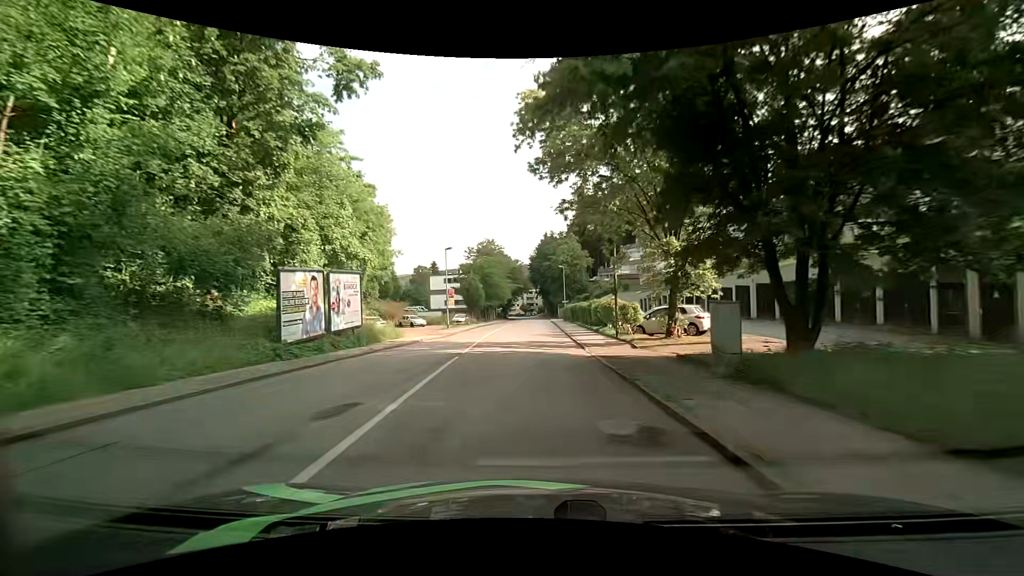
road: tertiary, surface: asphalt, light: Day
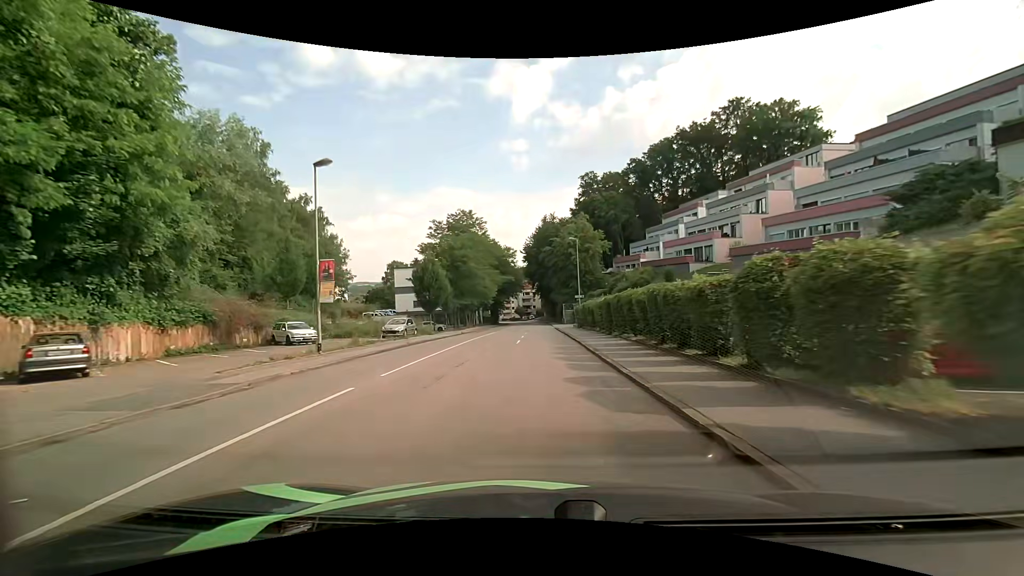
(-0.2, +29.3) m; -1°
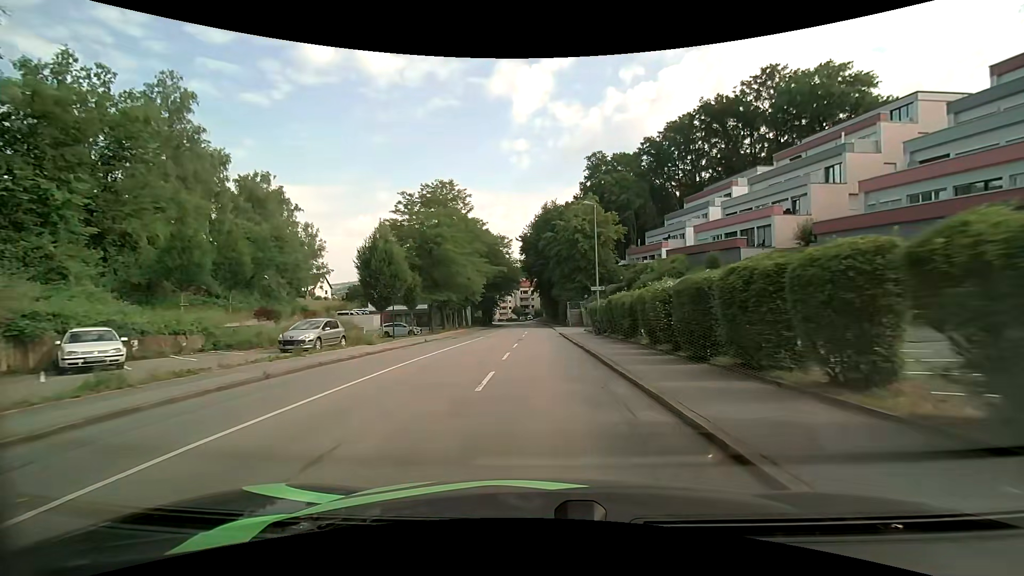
(+0.3, +14.6) m; +1°
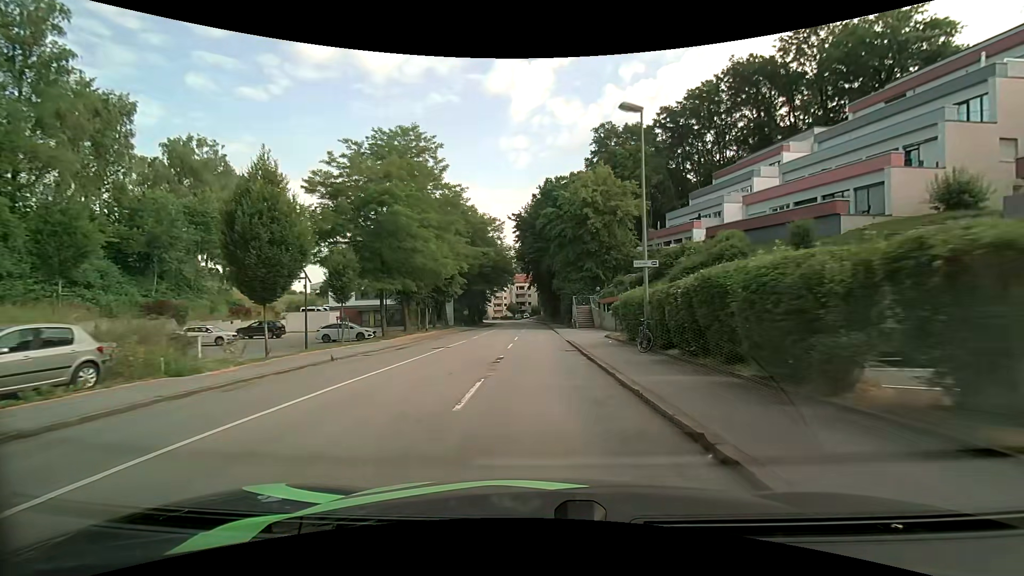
(+0.1, +14.3) m; 0°
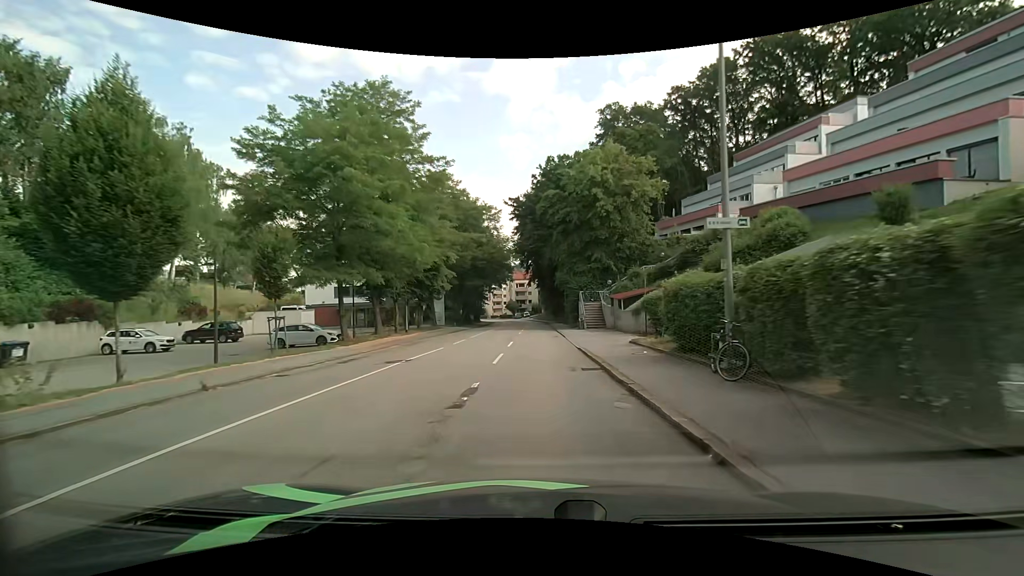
(0.0, +7.0) m; 0°
